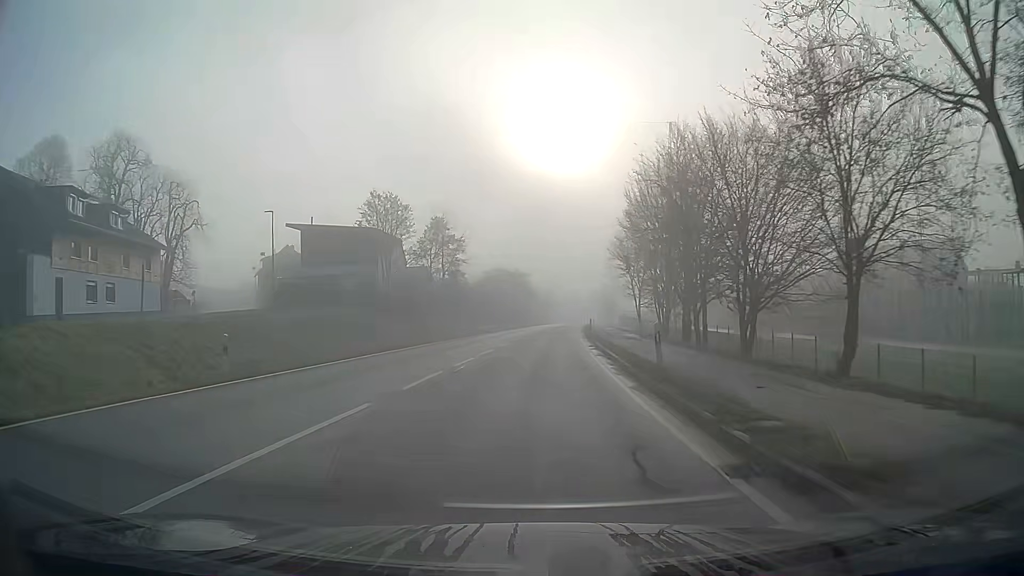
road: primary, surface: asphalt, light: Day
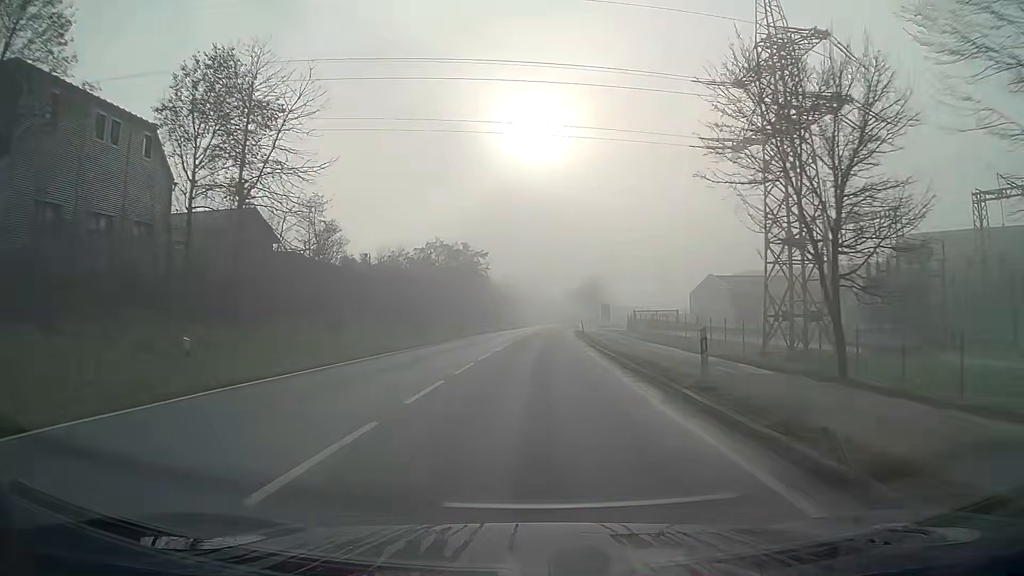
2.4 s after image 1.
(+1.0, +43.9) m; +3°
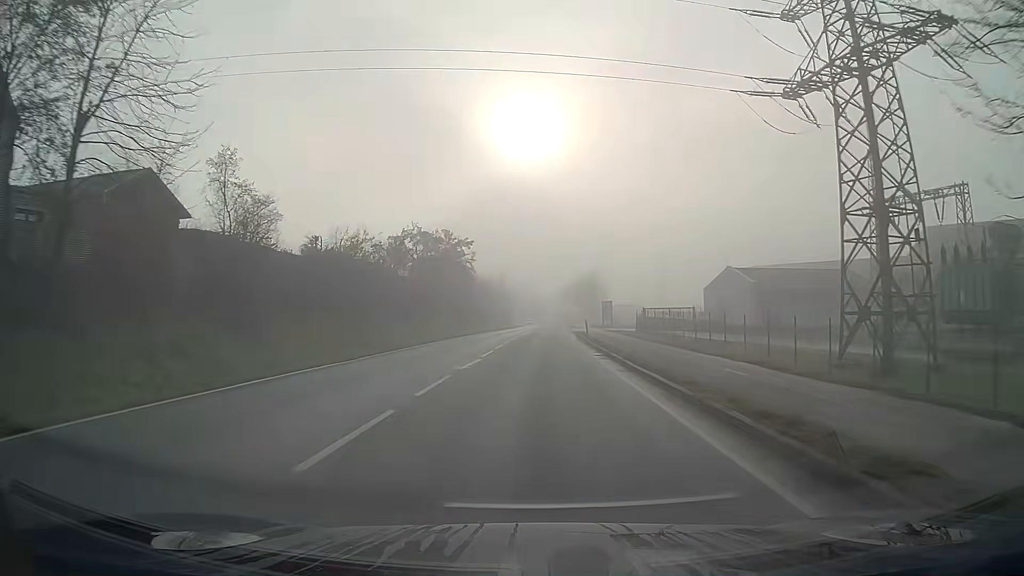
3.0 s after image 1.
(+0.1, +10.9) m; +1°
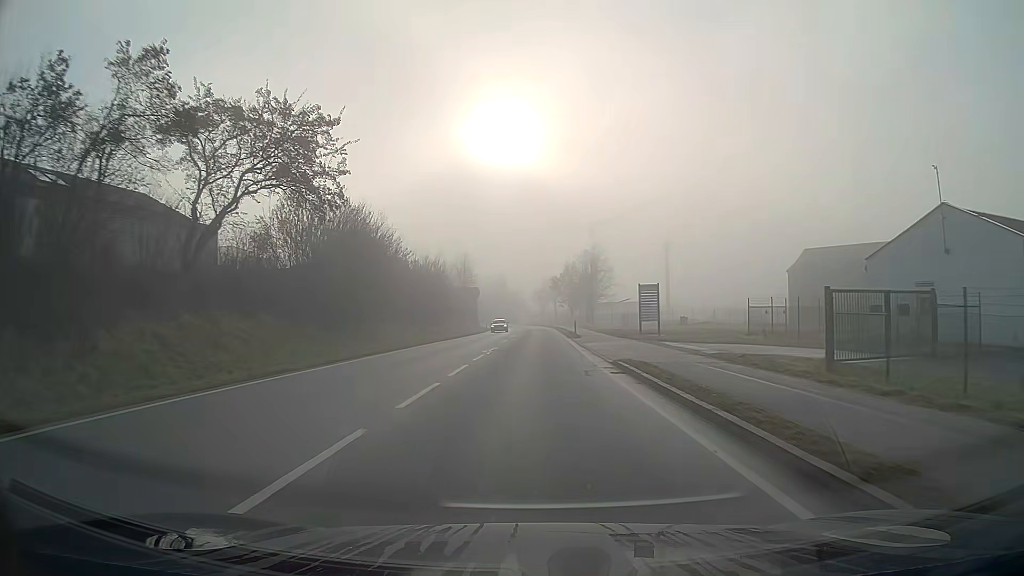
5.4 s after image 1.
(+0.7, +43.7) m; +2°
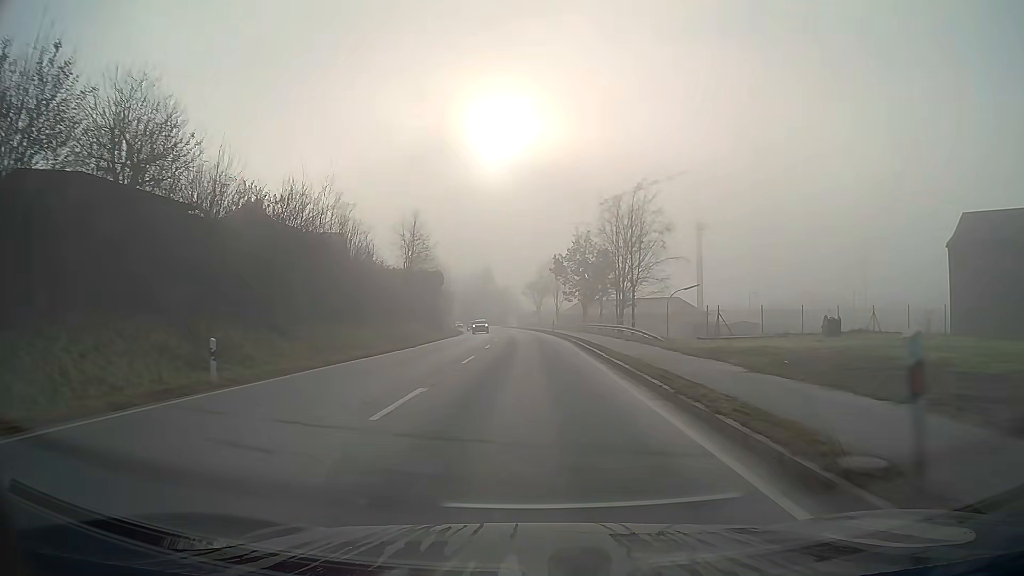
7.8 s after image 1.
(+0.2, +43.7) m; 0°
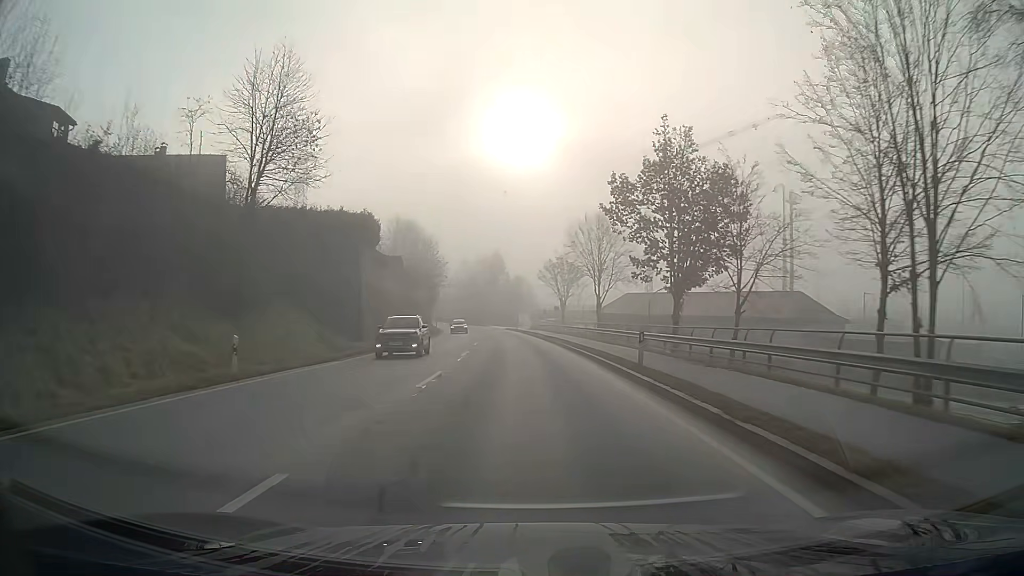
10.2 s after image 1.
(-0.5, +43.6) m; -2°
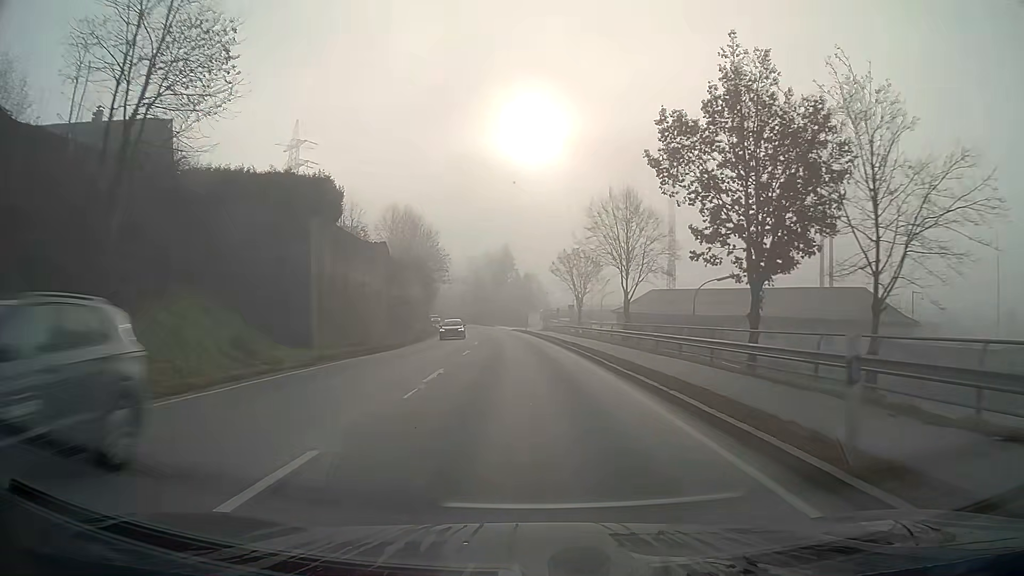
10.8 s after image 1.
(-0.1, +10.9) m; -1°
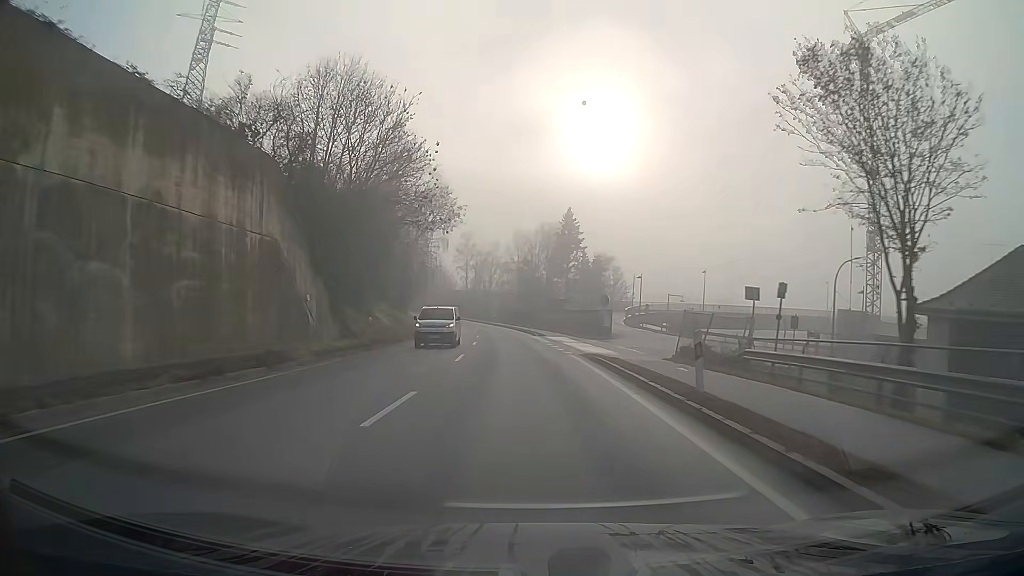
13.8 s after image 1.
(-2.3, +54.6) m; -5°
(0, +10) (0, +20) (-1, +30) (-1, +40) (-2, +50) (-3, +60) (-4, +70) (-5, +80) (-7, +90) (-9, +99) m
